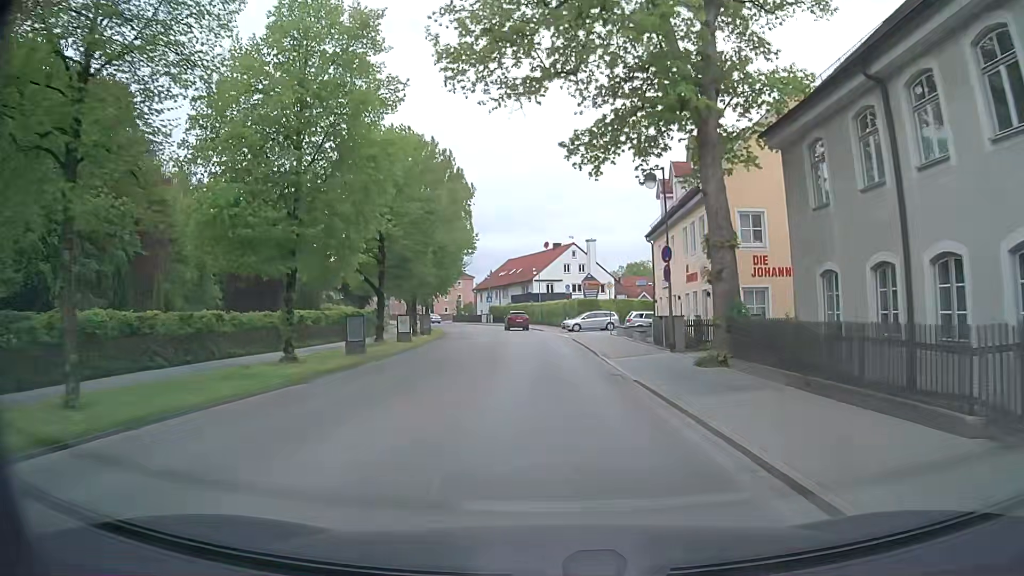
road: tertiary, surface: asphalt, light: Day
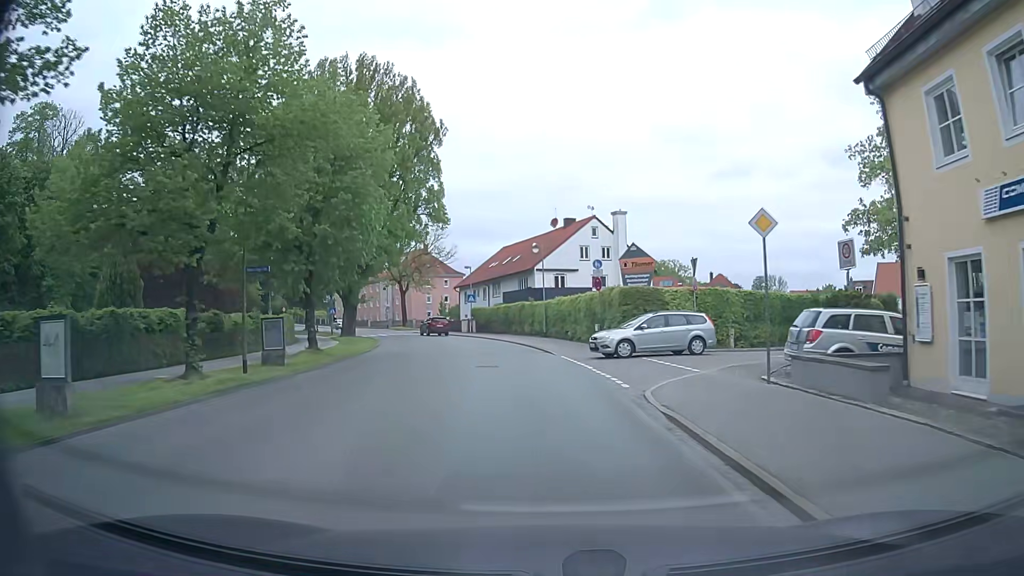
(-0.1, +28.7) m; 0°
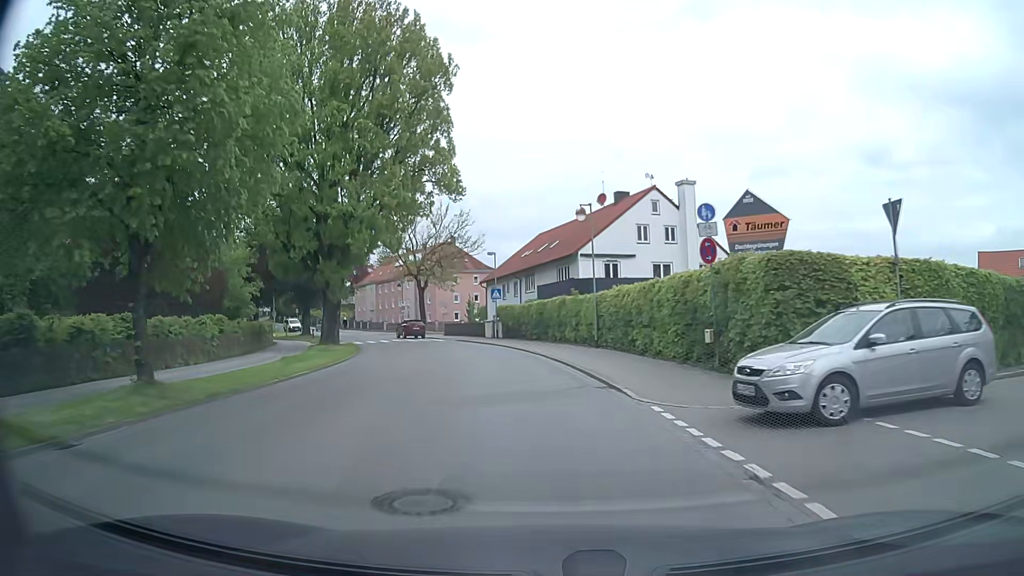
(-0.5, +14.4) m; -3°
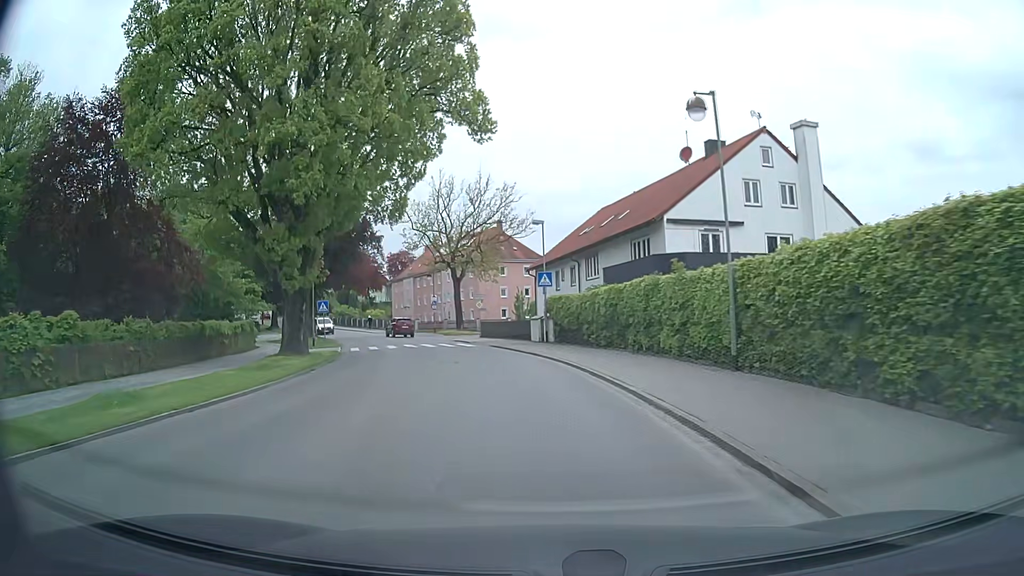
(-0.7, +14.4) m; -5°
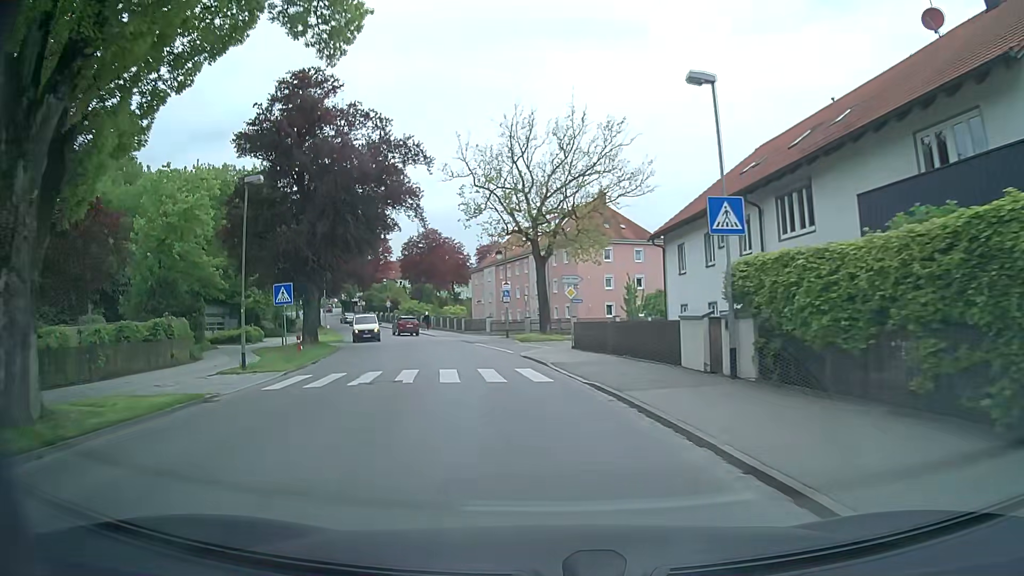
(-1.4, +20.8) m; -9°
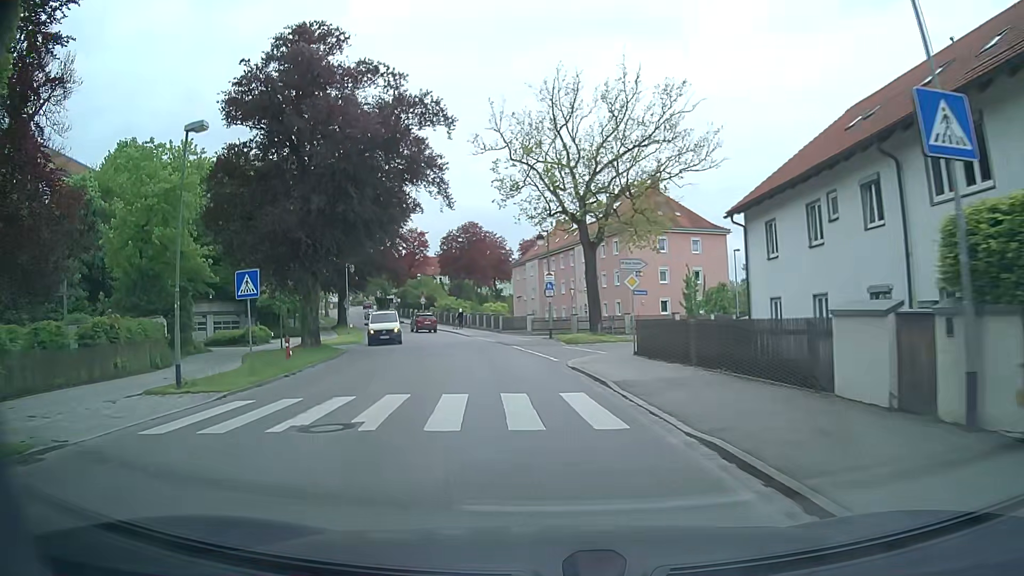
(-0.2, +6.7) m; -4°
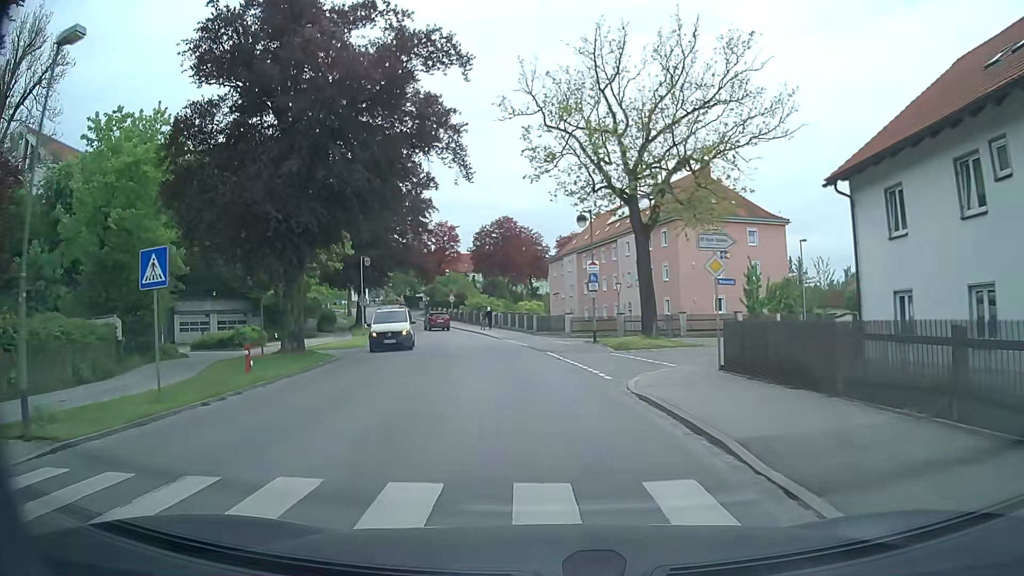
(-0.2, +6.6) m; -3°
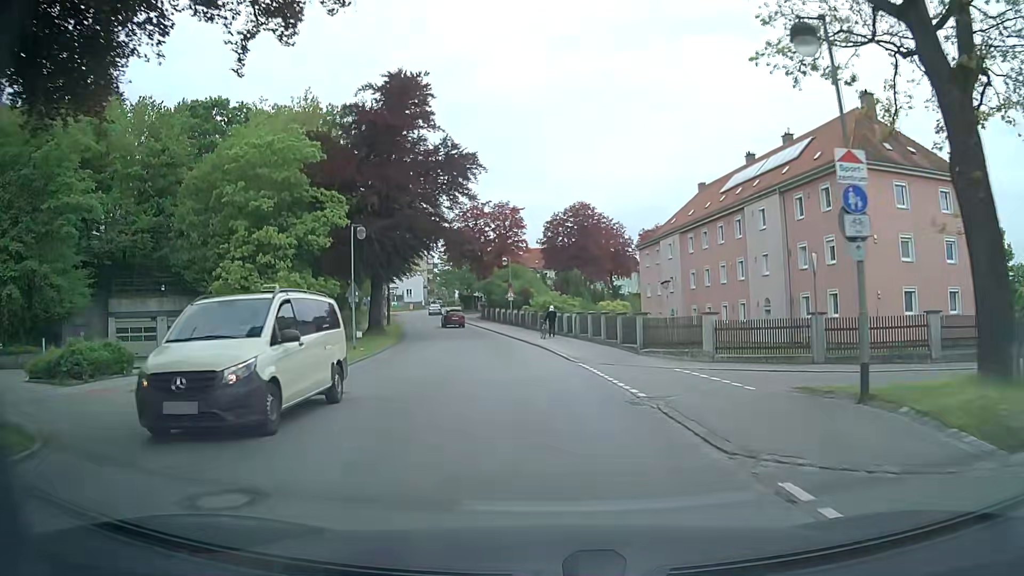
(-1.2, +20.1) m; -6°
(0, +10) (-1, +20) (-2, +30) (-4, +40) (-6, +50) (-8, +59) (-10, +69) (-13, +79) (-15, +88) (-17, +98) m
